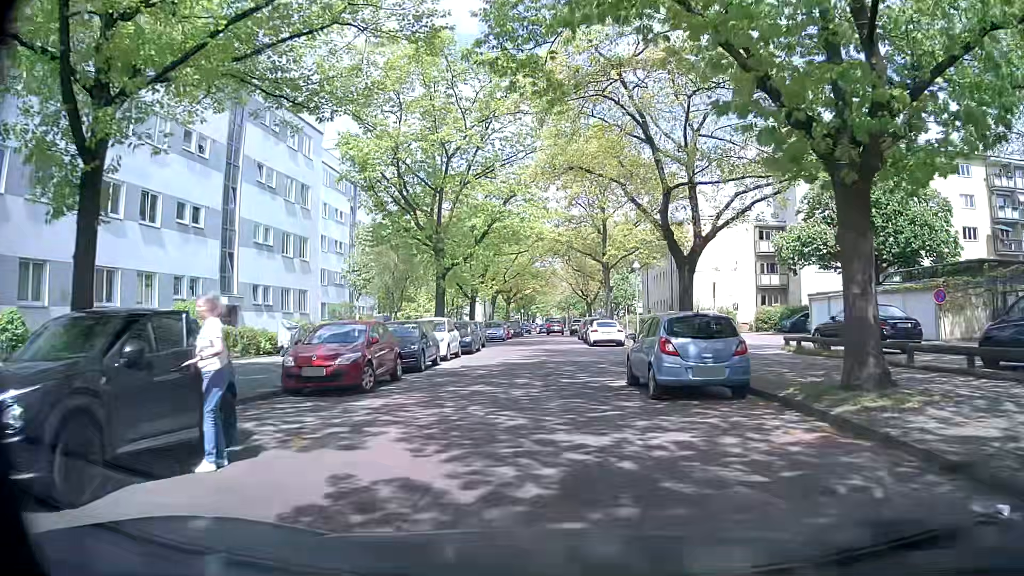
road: residential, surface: concrete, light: Day
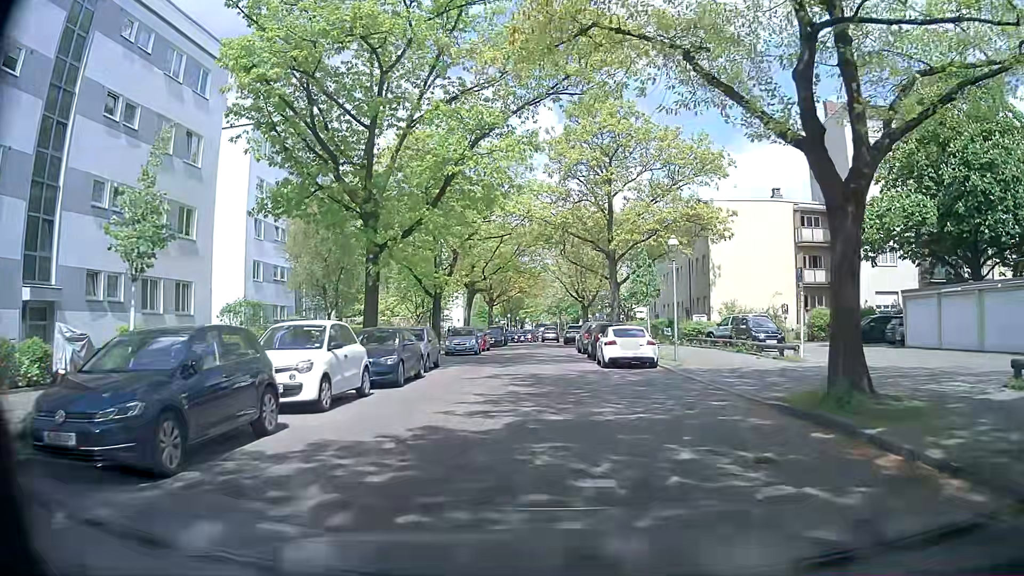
(-0.2, +12.9) m; 0°
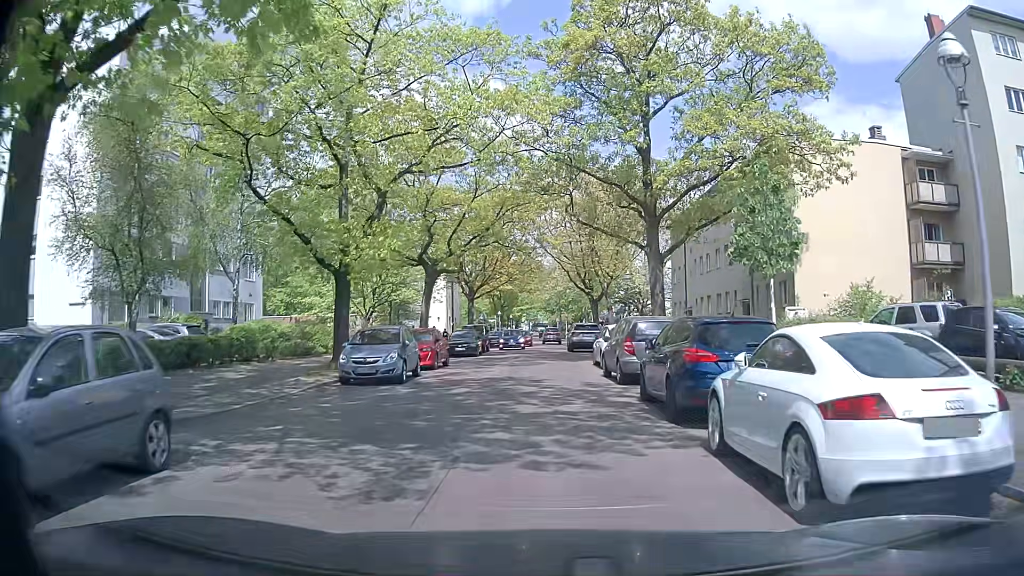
(0.0, +17.6) m; 0°
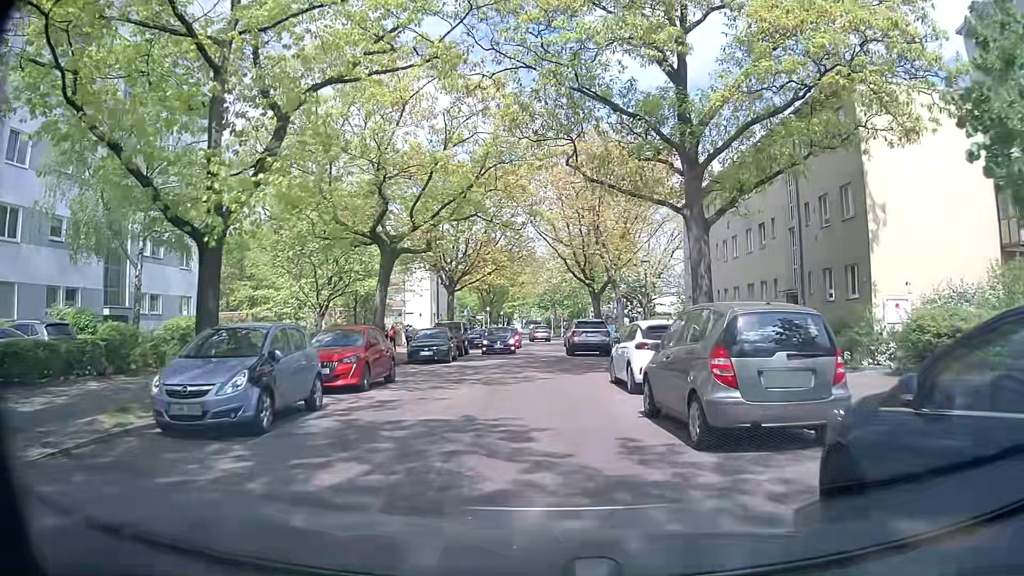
(0.0, +8.5) m; 0°
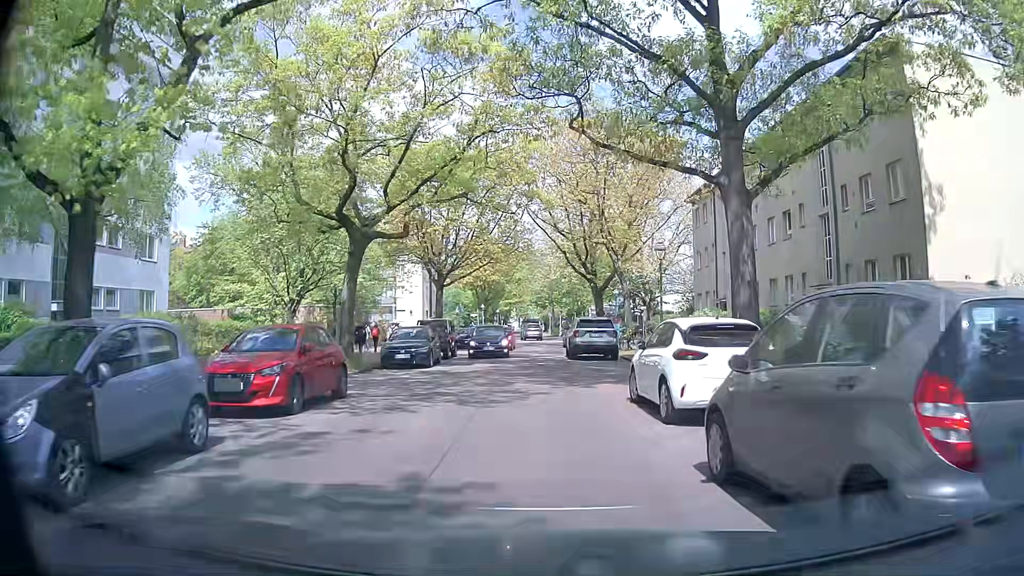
(0.0, +4.1) m; +1°
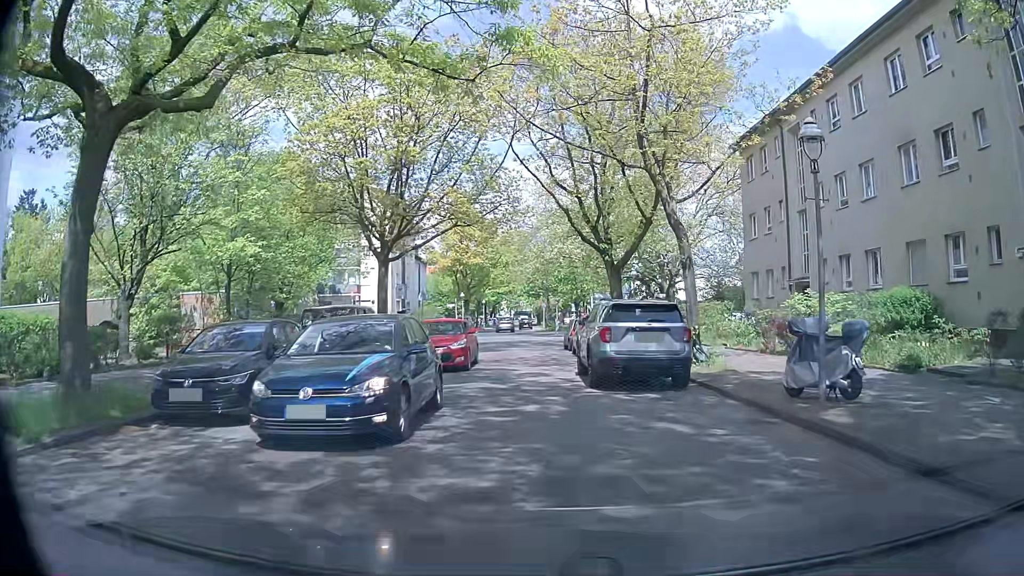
(-0.1, +13.9) m; +1°
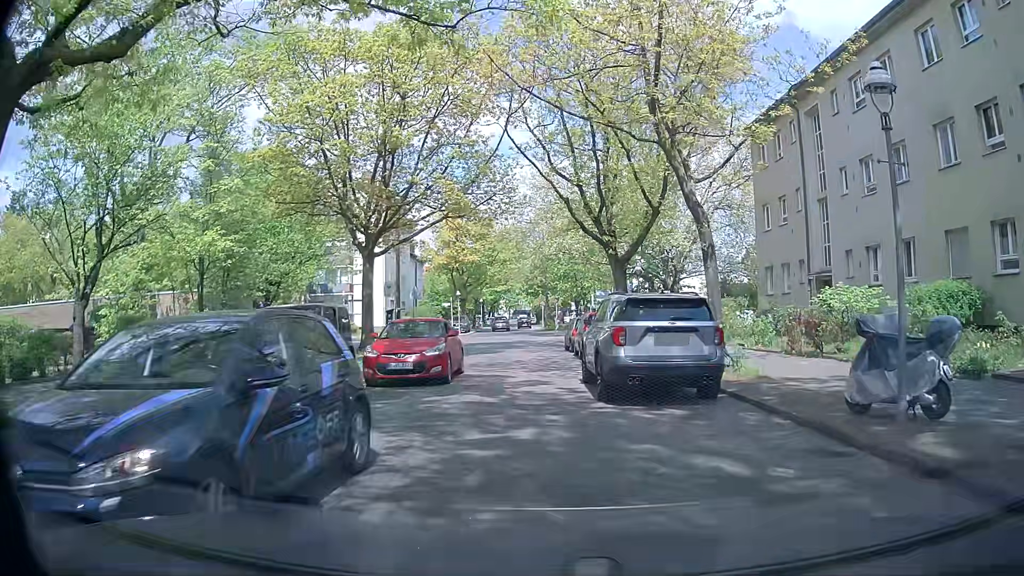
(0.0, +2.3) m; -1°
